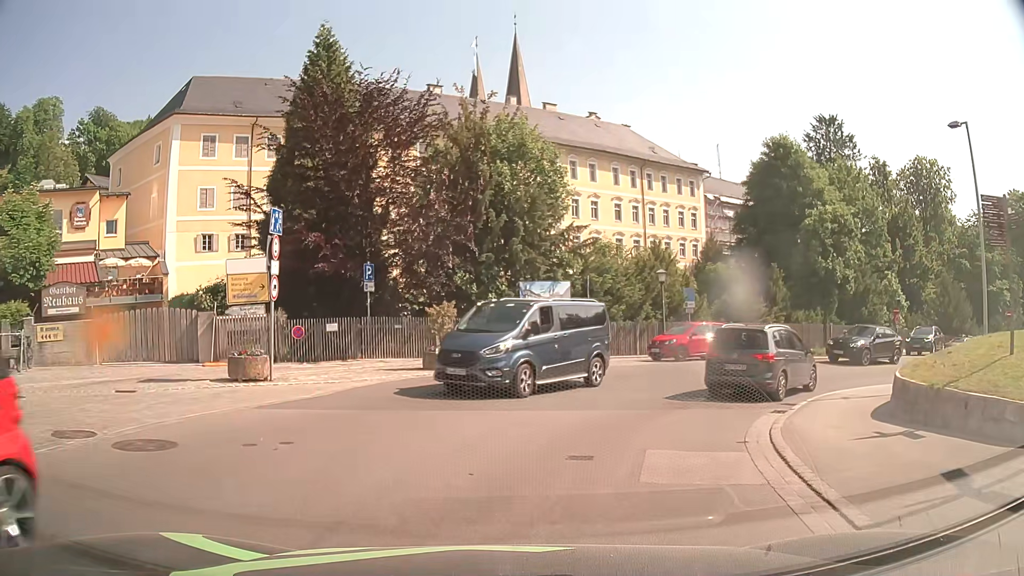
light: Day
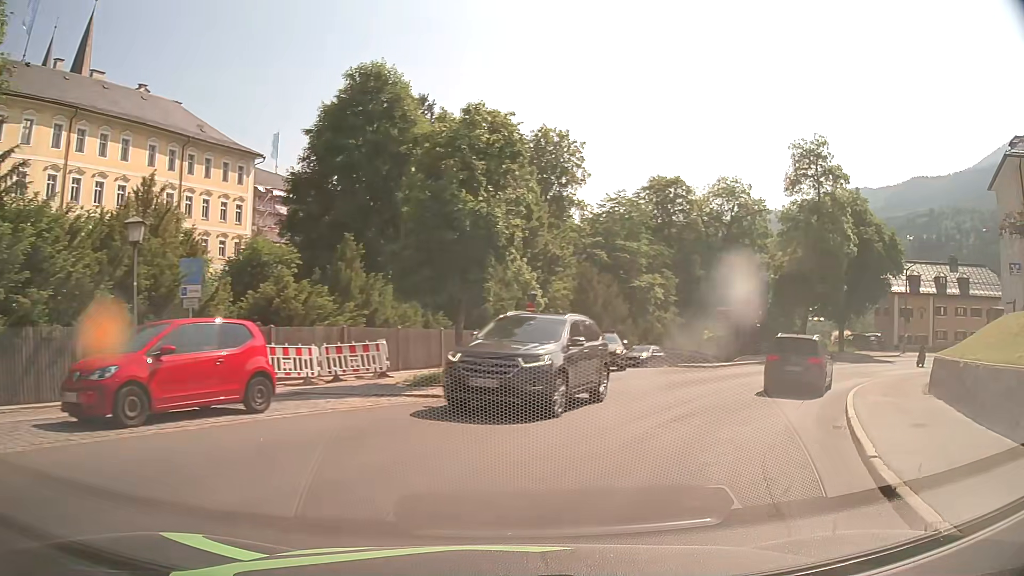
(+4.2, +15.7) m; +35°
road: tertiary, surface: asphalt
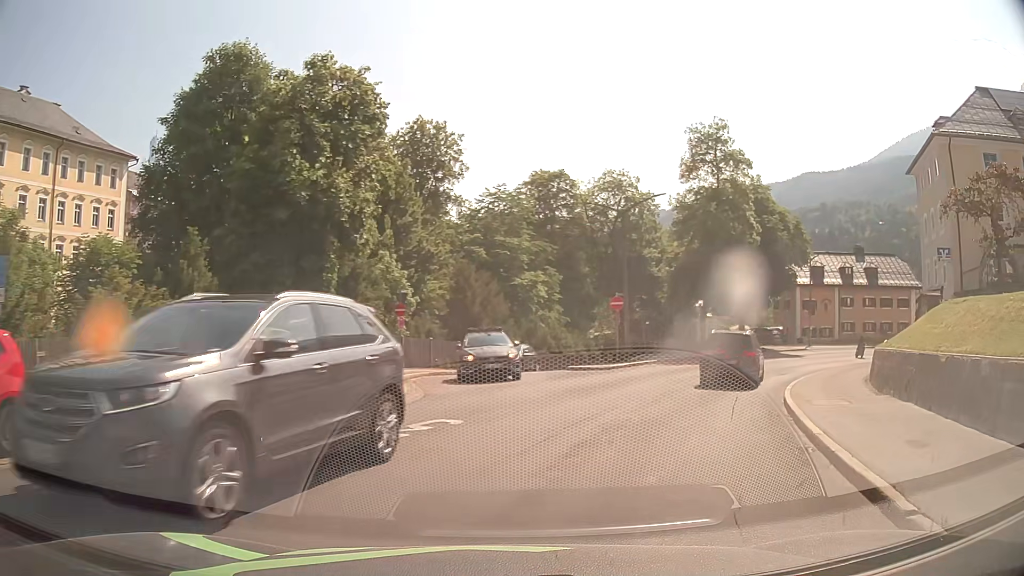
(+0.5, +3.4) m; +13°
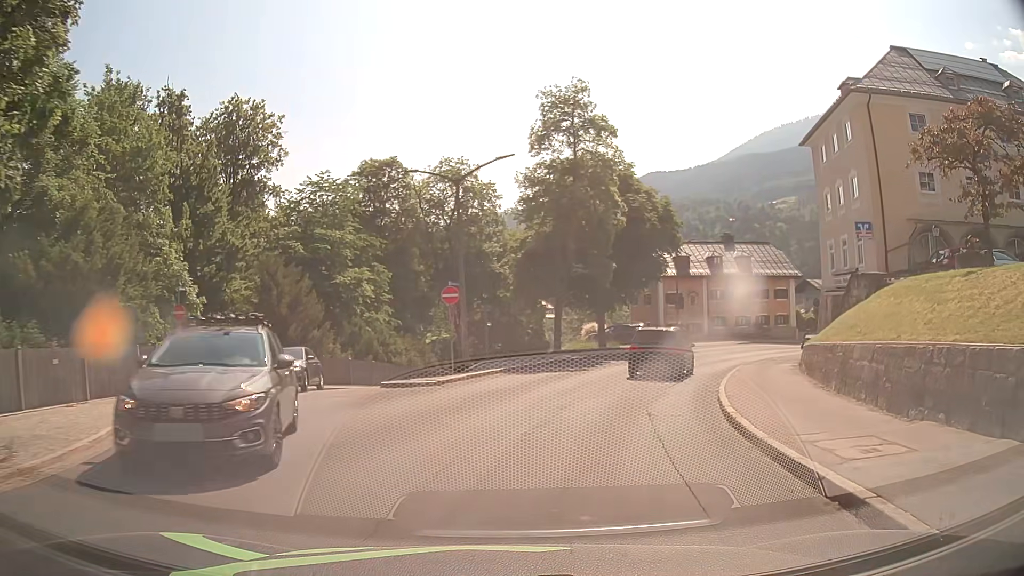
(+1.0, +7.2) m; +13°
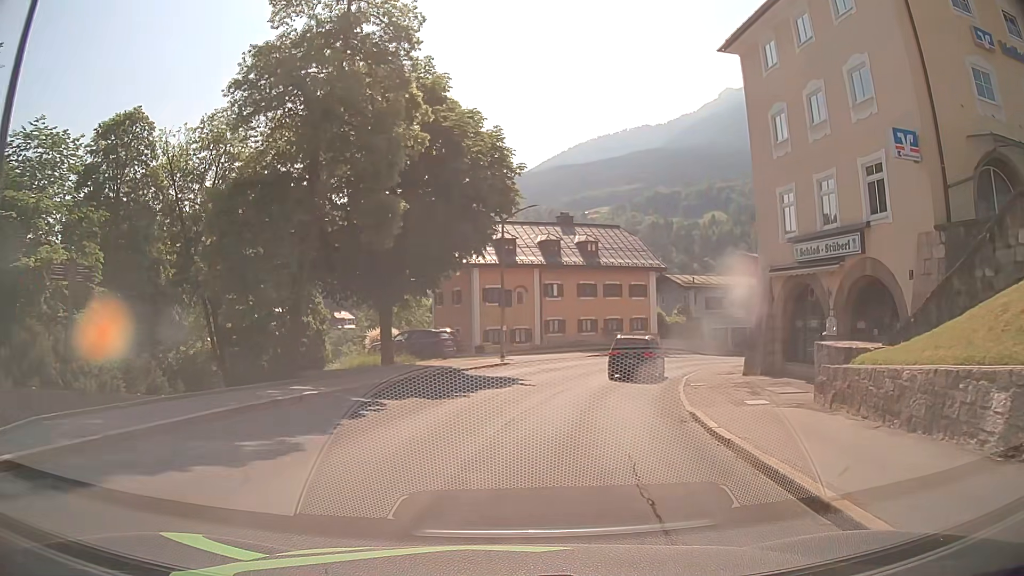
(+2.7, +16.9) m; +17°
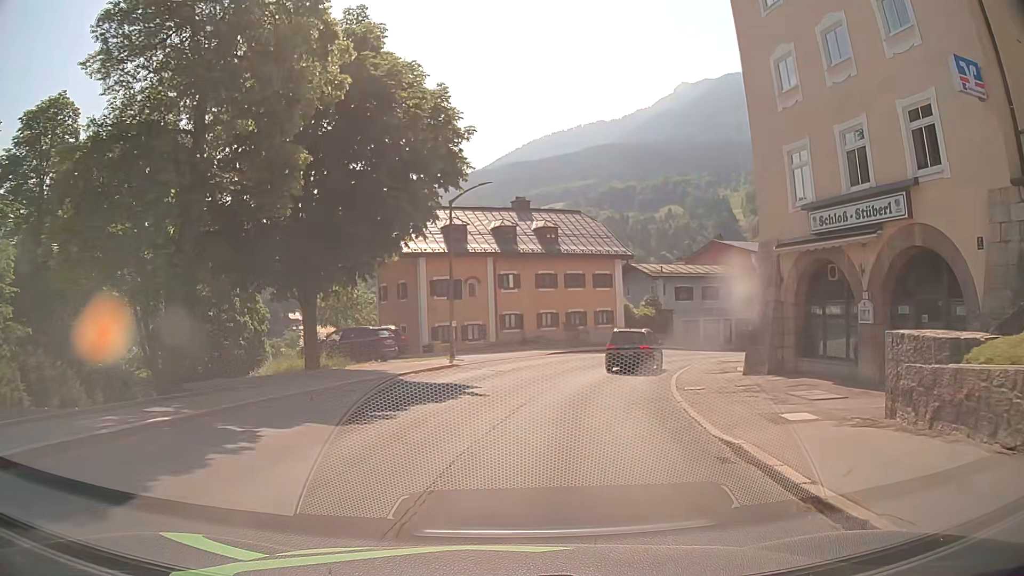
(+0.2, +4.8) m; +3°
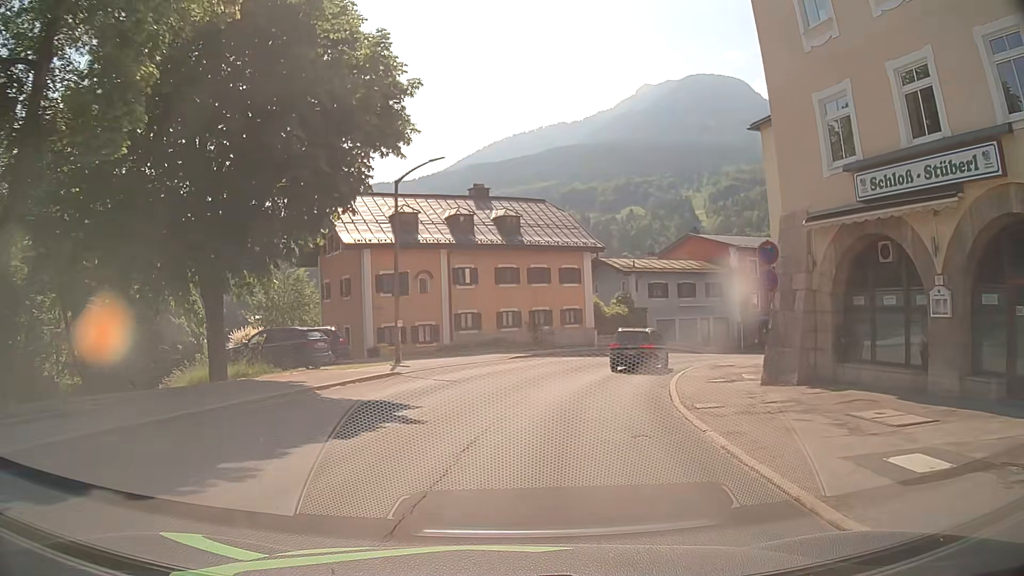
(+0.2, +4.8) m; +4°
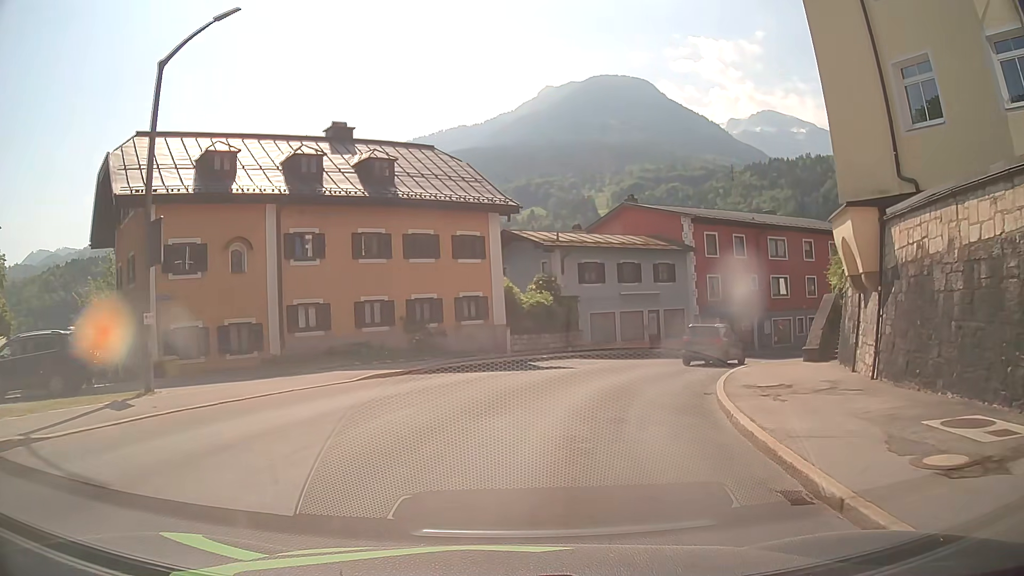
(+1.0, +13.9) m; +8°
